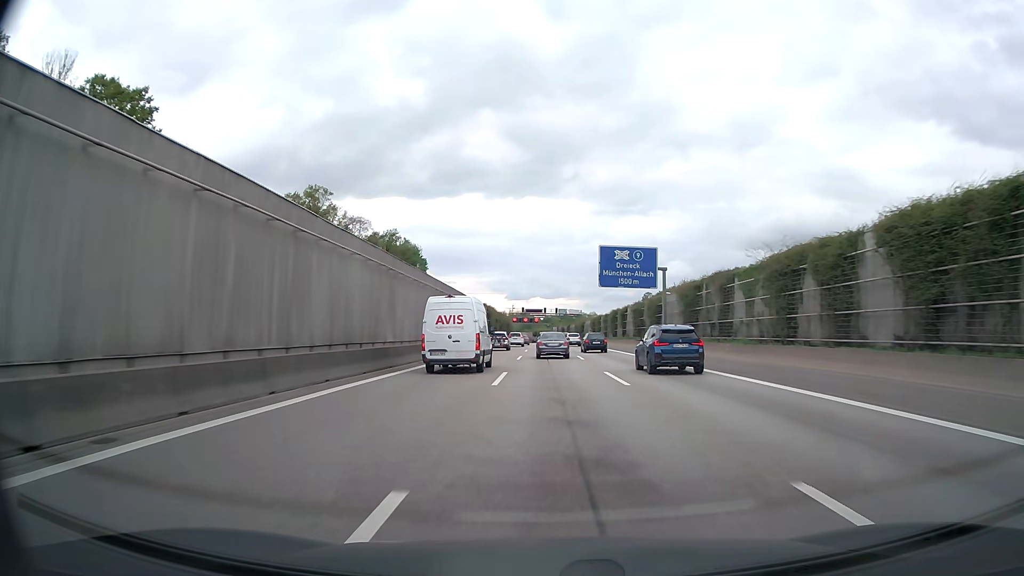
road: motorway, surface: asphalt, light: Day
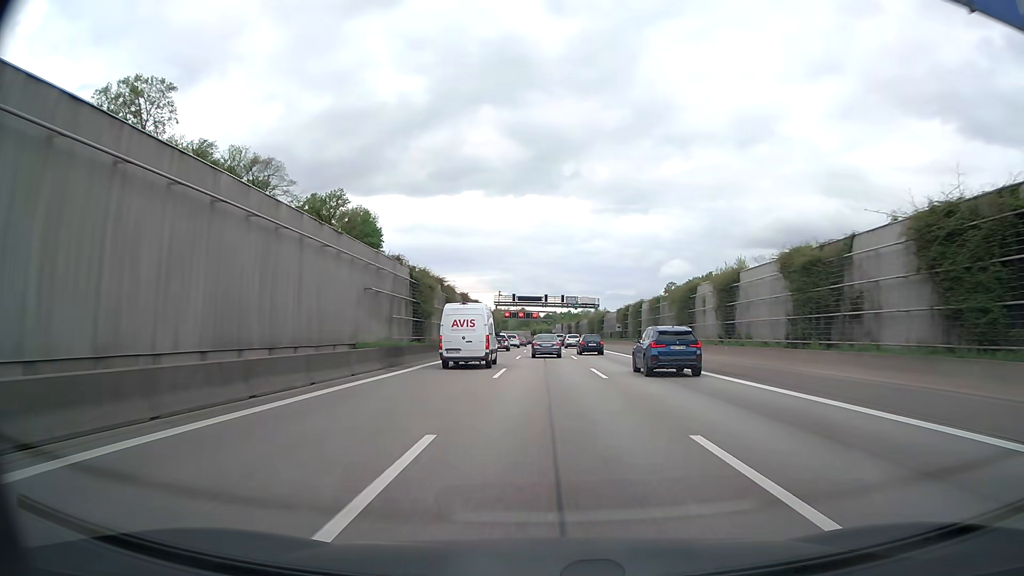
(0.0, +50.9) m; 0°
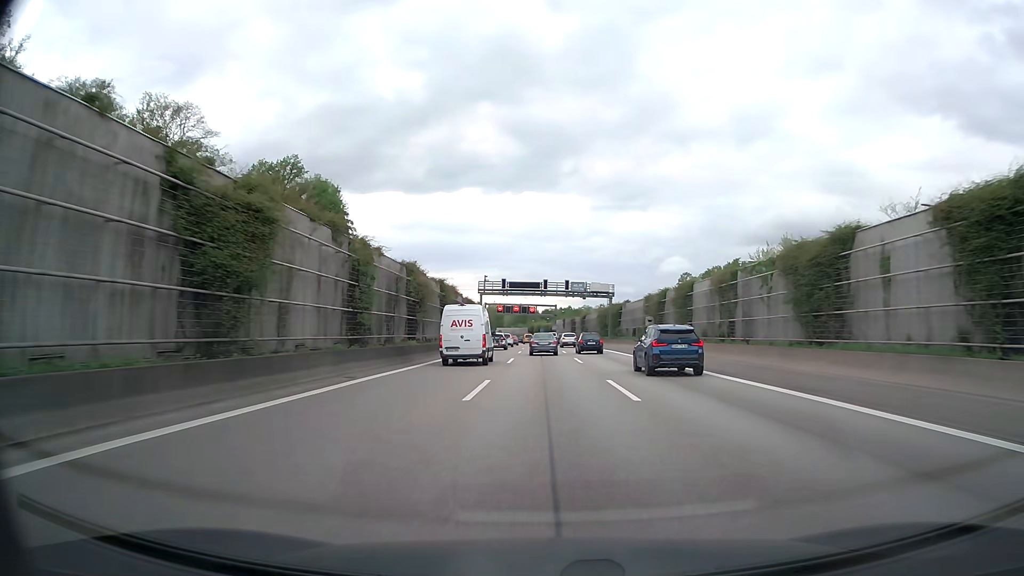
(0.0, +25.5) m; 0°
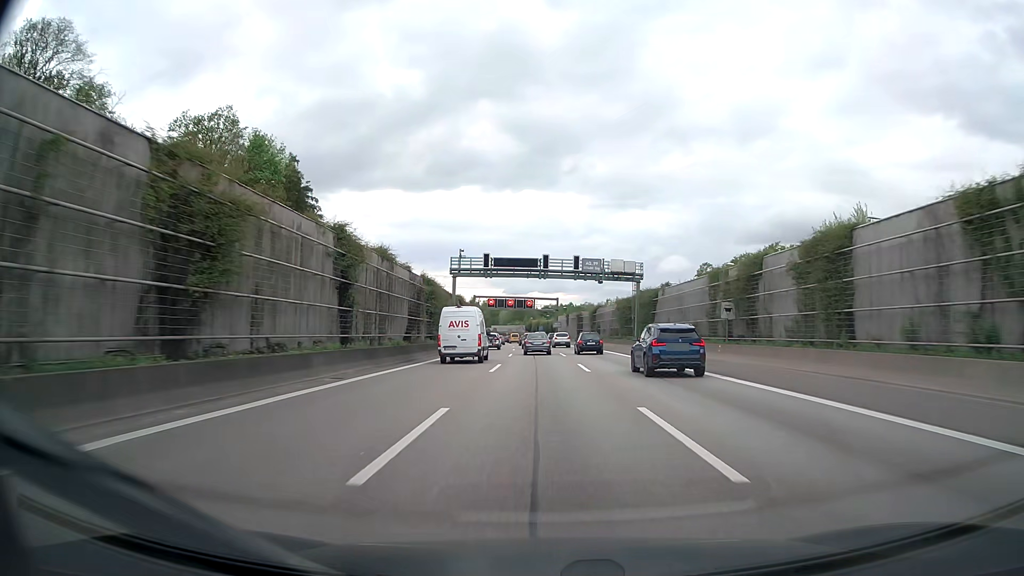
(0.0, +25.7) m; 0°
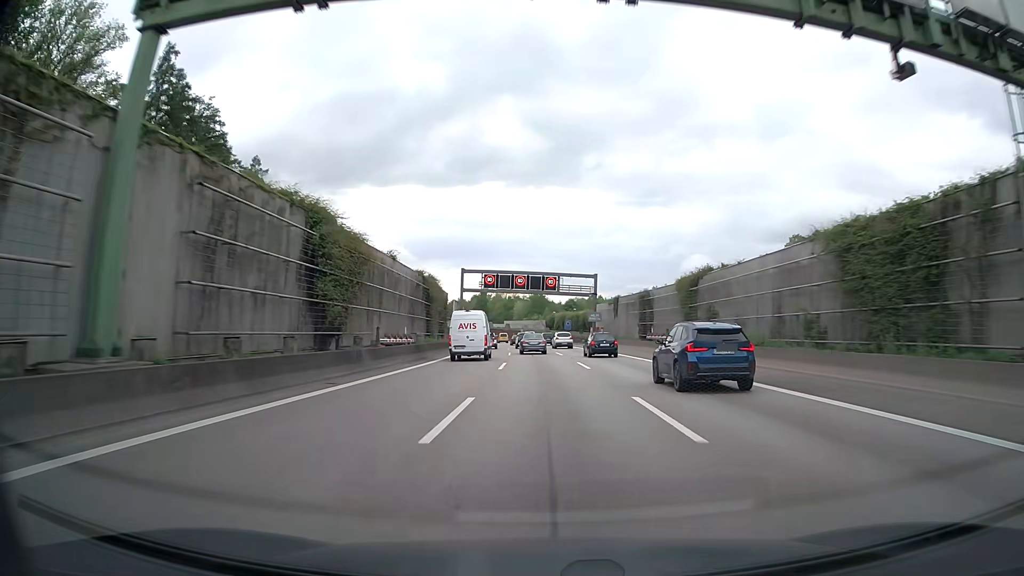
(-0.9, +51.8) m; -2°
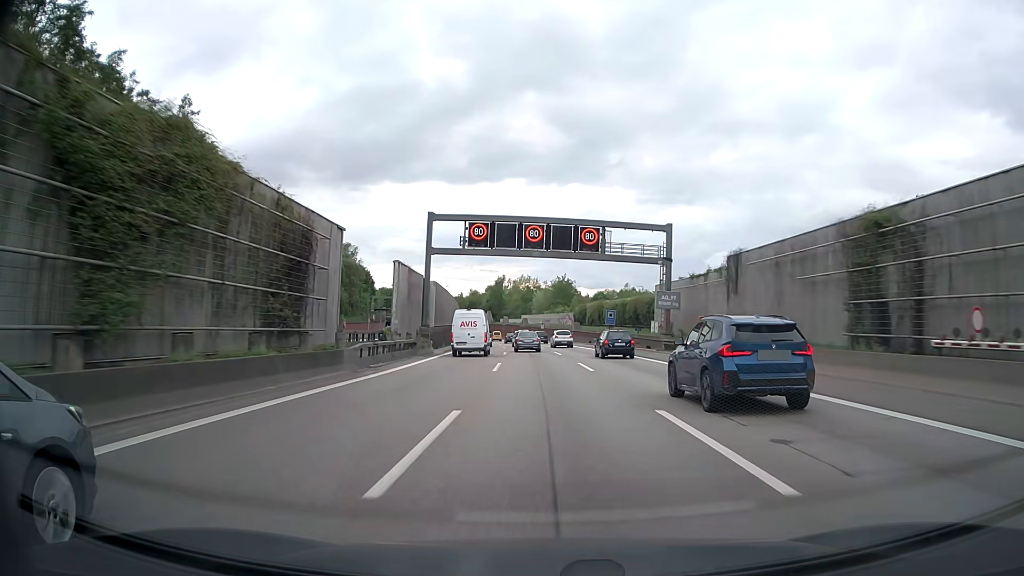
(-0.7, +38.8) m; -2°
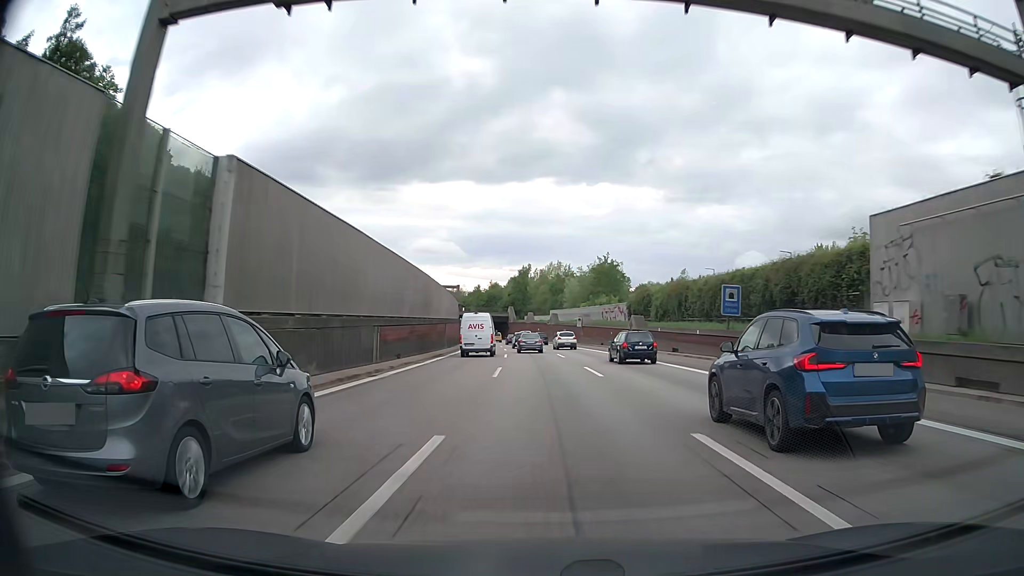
(-0.9, +38.2) m; -2°
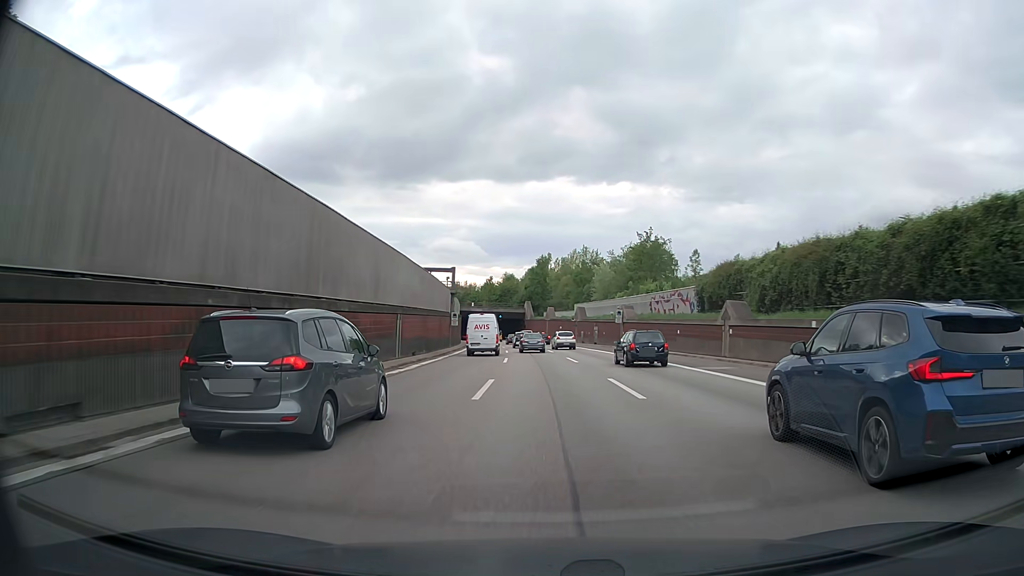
(-0.5, +25.5) m; -2°
(0, +10) (0, +20) (0, +30) (-1, +40) (-1, +50) (-2, +60) (-3, +70) (-3, +80) (-4, +90) (-5, +100) m
